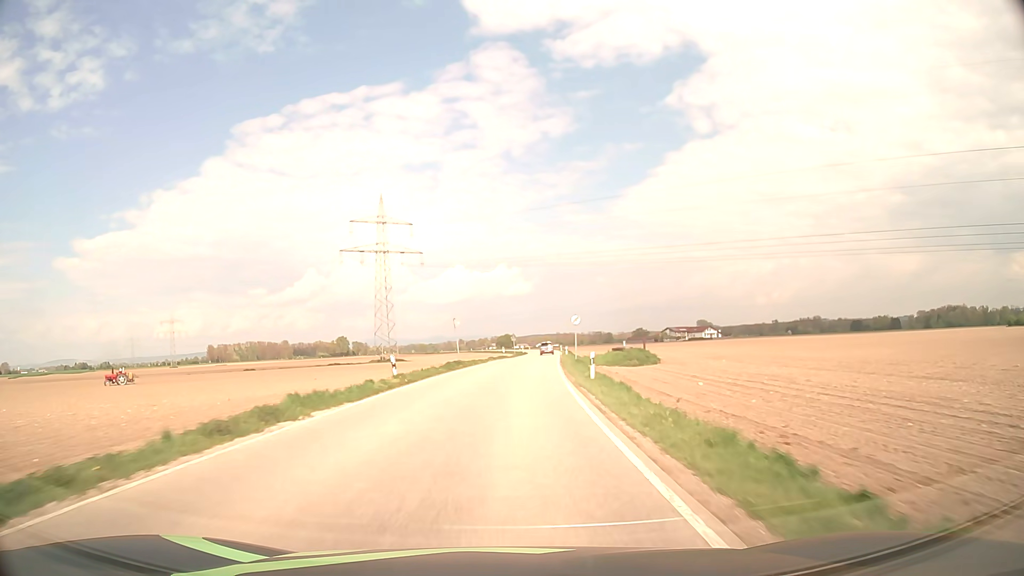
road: secondary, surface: asphalt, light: Day
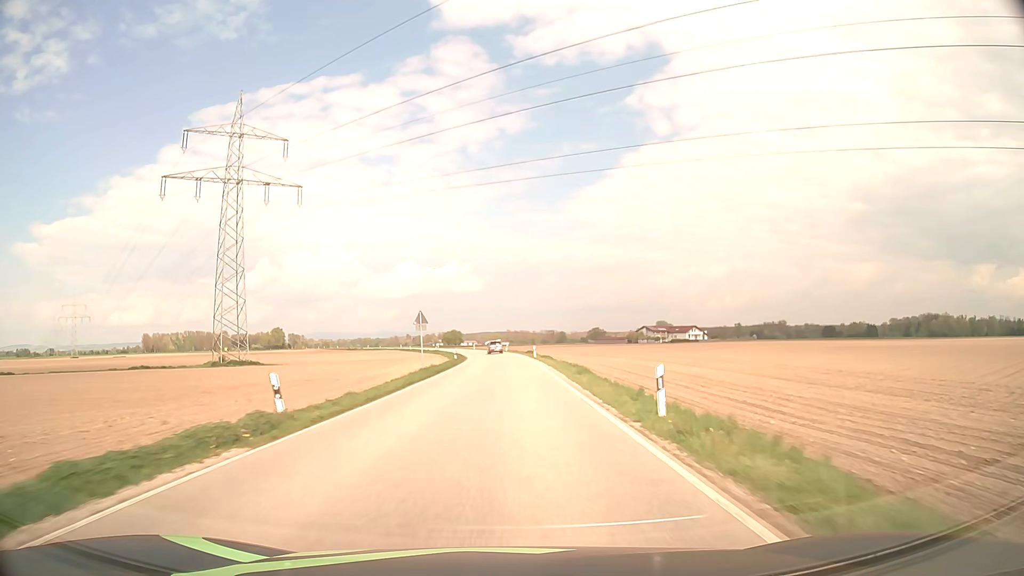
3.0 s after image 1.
(+3.1, +62.3) m; +4°
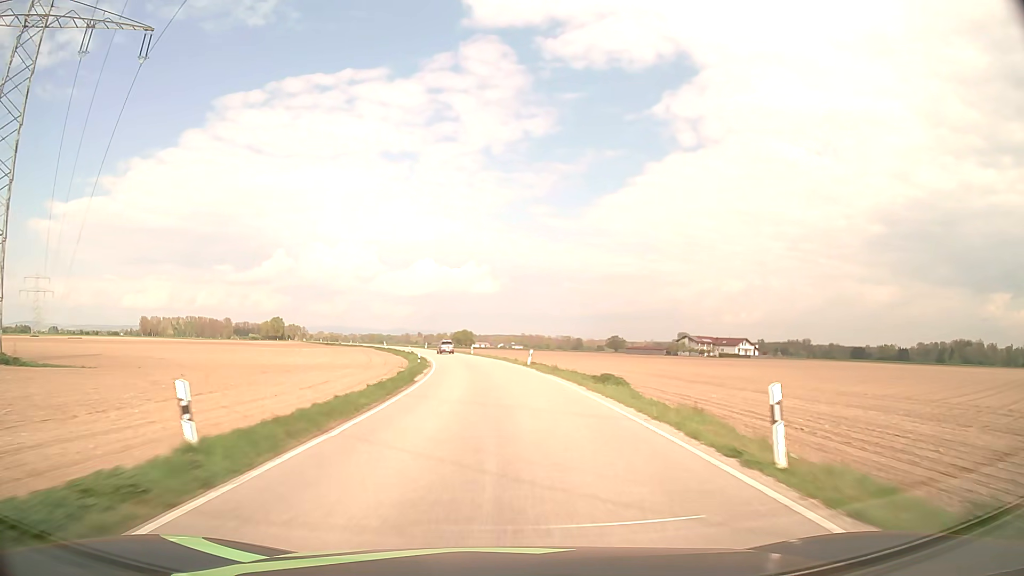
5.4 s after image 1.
(-0.5, +50.1) m; -1°
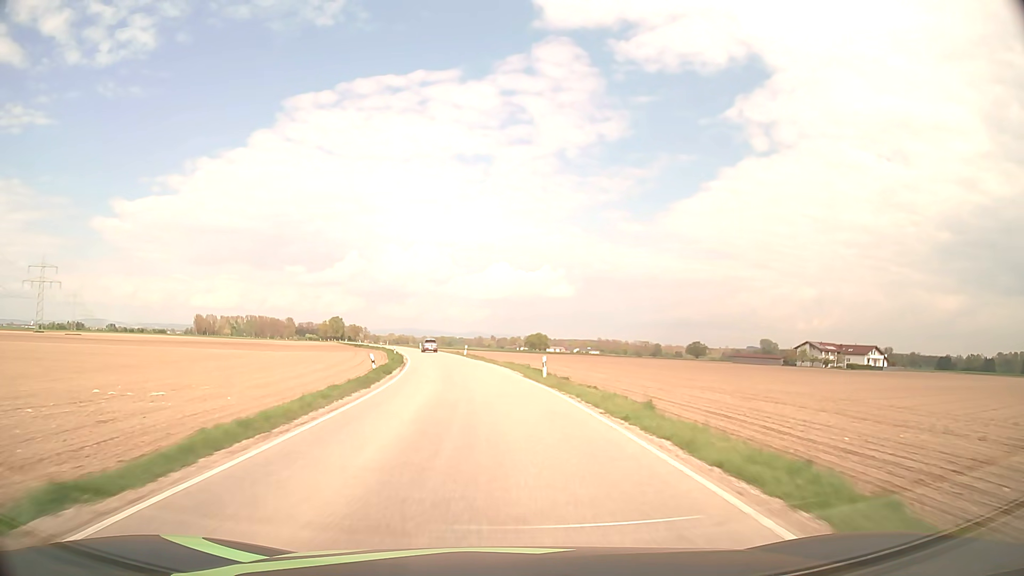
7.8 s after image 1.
(-2.2, +49.9) m; -6°
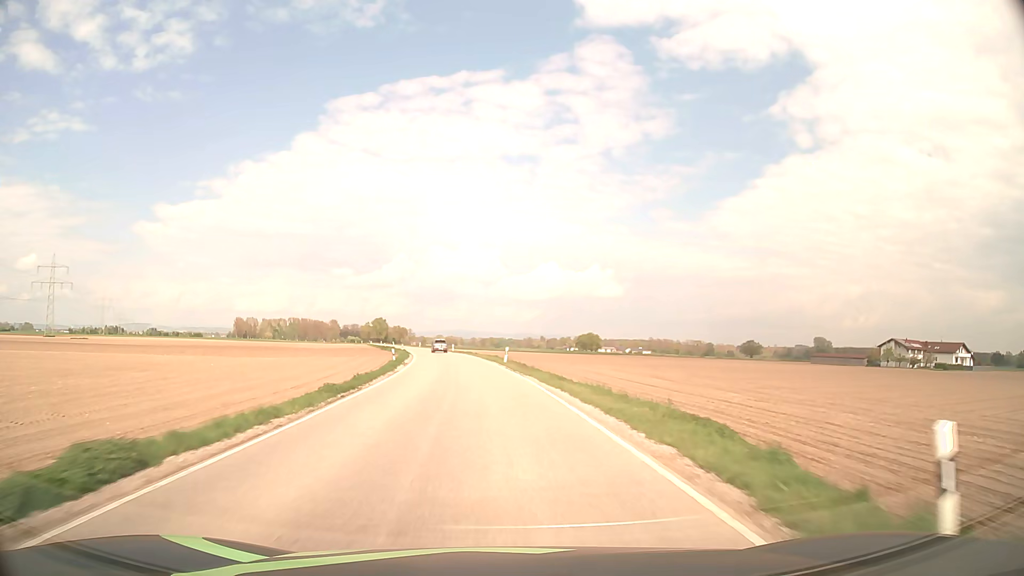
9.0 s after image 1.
(-0.9, +24.9) m; -4°
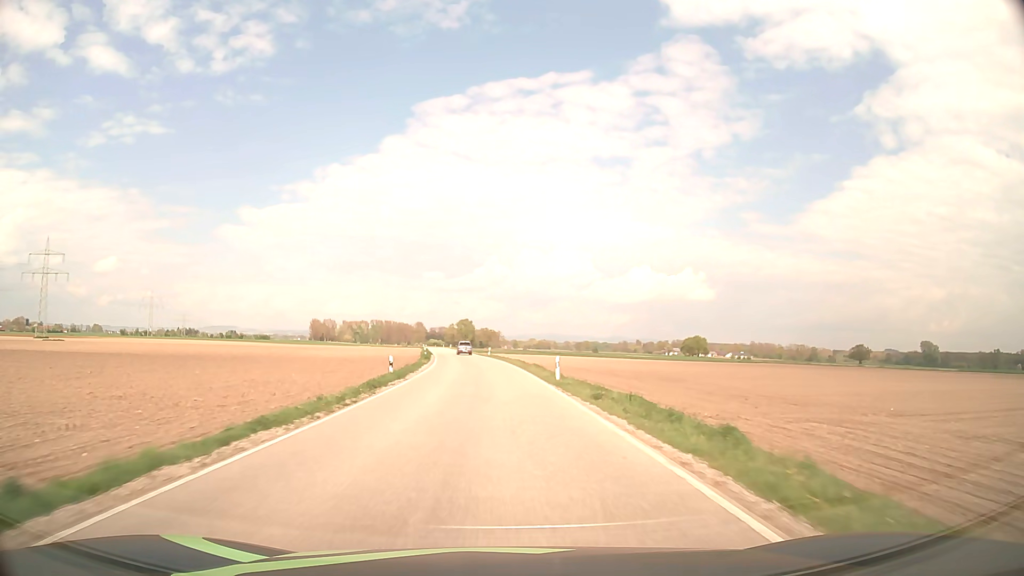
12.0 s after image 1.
(-5.3, +62.0) m; -8°
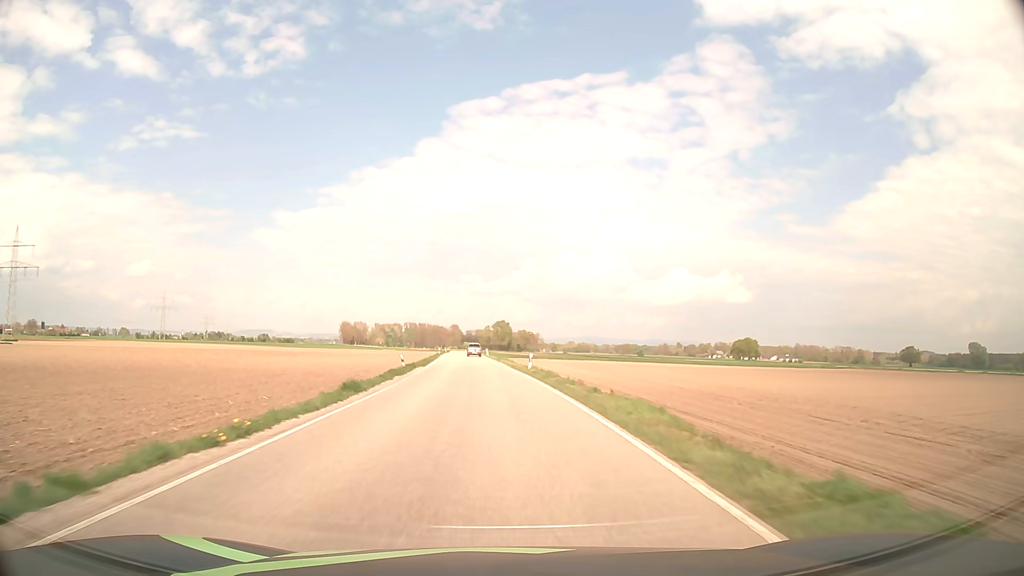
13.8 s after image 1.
(-1.0, +37.5) m; -3°
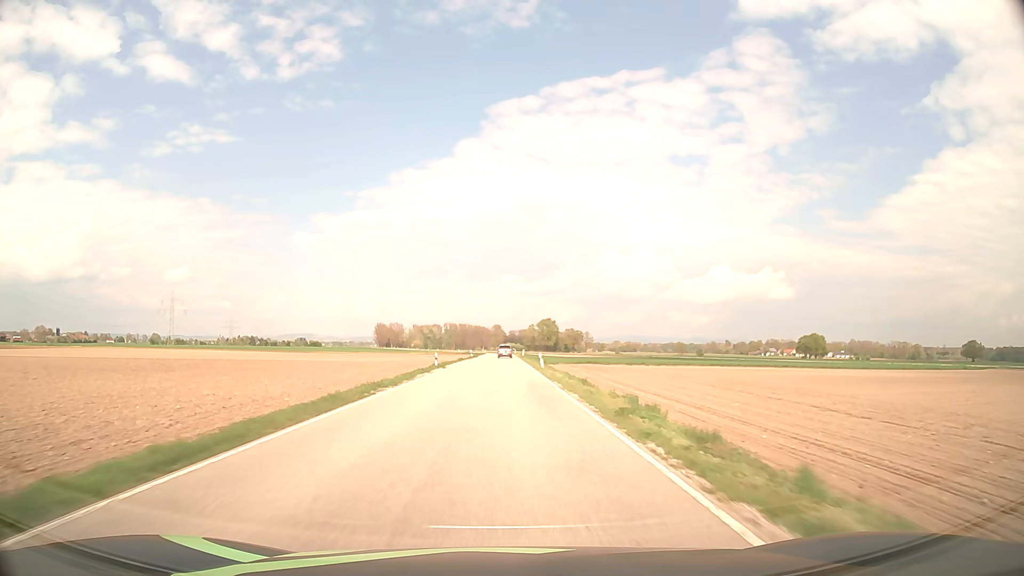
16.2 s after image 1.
(-1.9, +49.9) m; -4°
(0, +10) (0, +20) (0, +30) (0, +40) (0, +50) (0, +60) (0, +70) (0, +80) (0, +90) (0, +100) m
